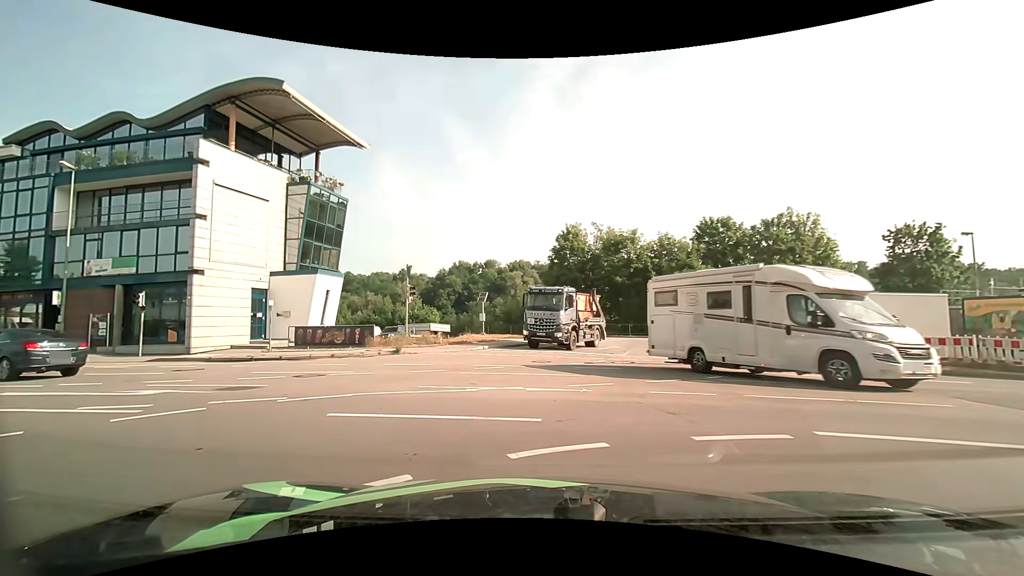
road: tertiary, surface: asphalt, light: Day
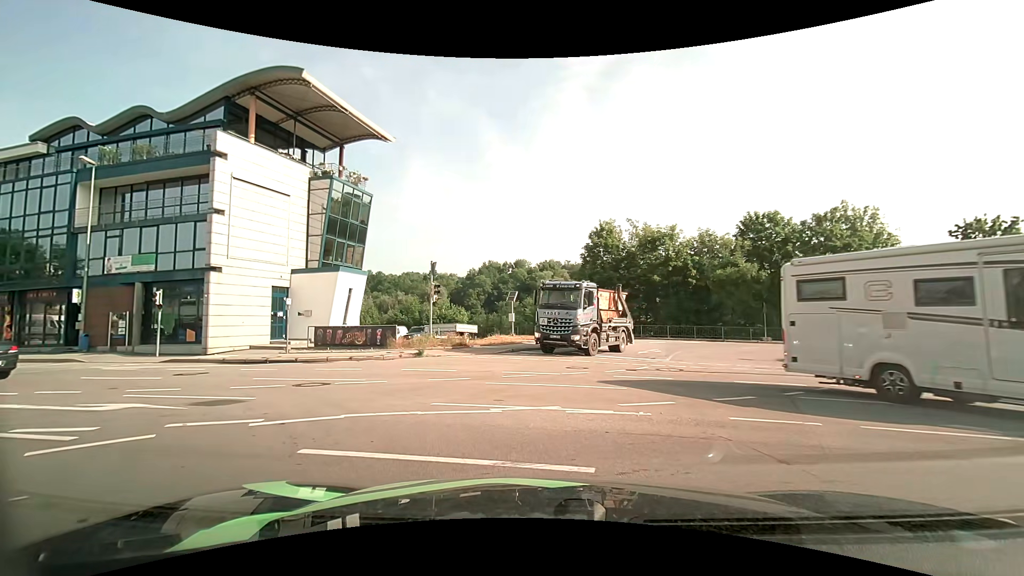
(-0.1, +1.8) m; -1°
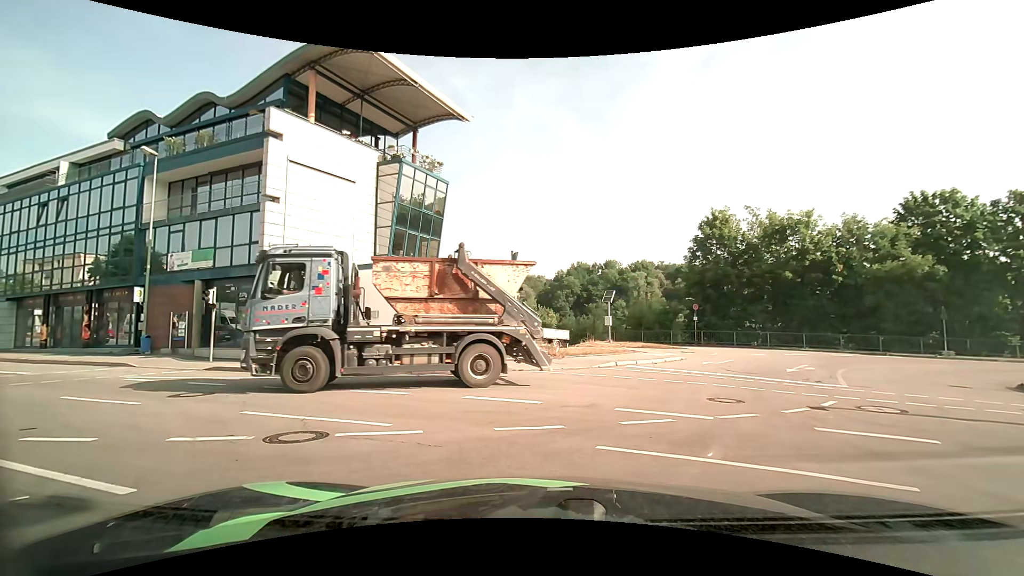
(-0.6, +4.9) m; -10°
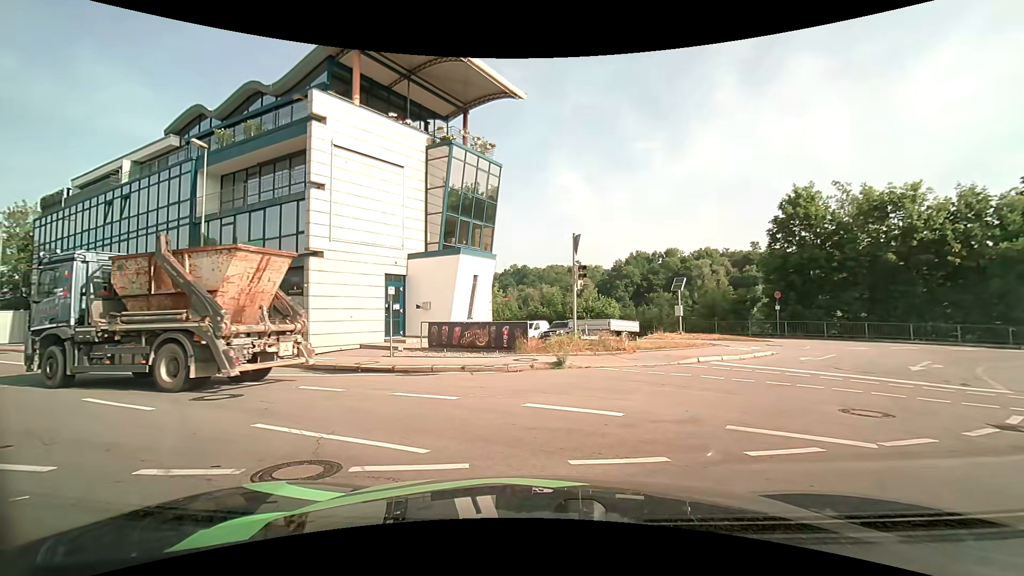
(-0.2, +2.0) m; -8°
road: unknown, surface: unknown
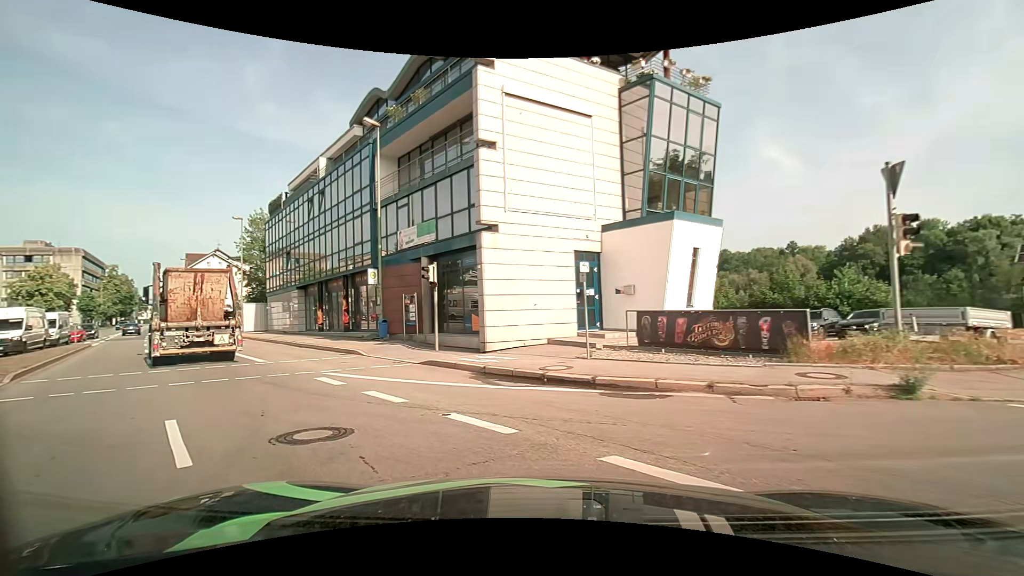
(-1.0, +5.4) m; -21°
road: primary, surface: asphalt
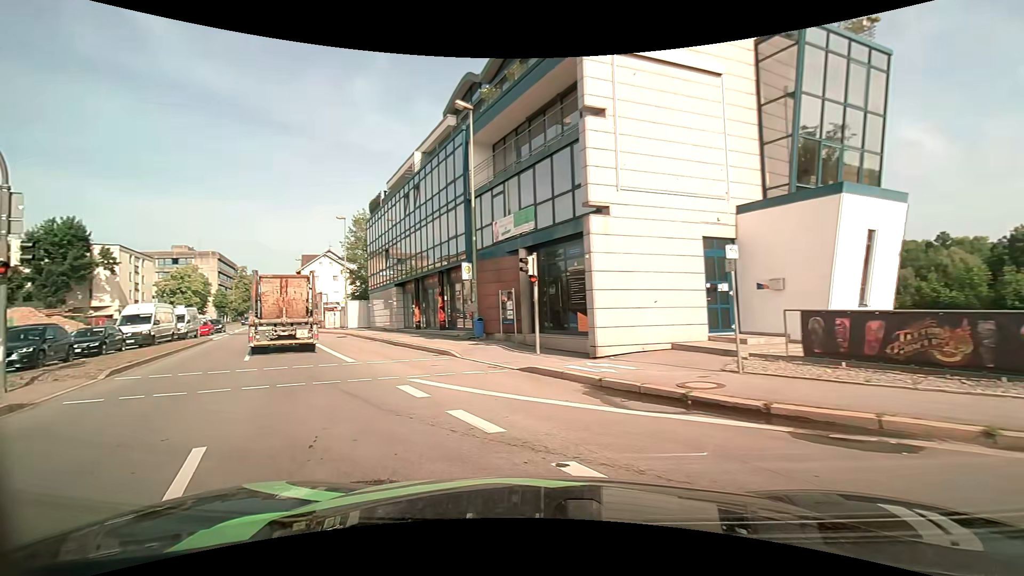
(-0.3, +2.5) m; -11°
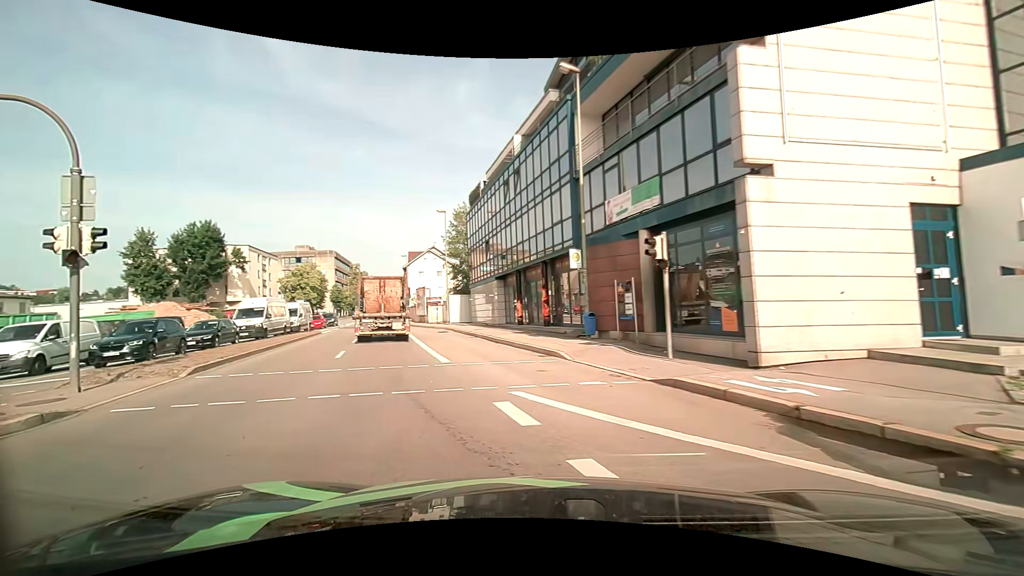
(-0.3, +2.8) m; -11°
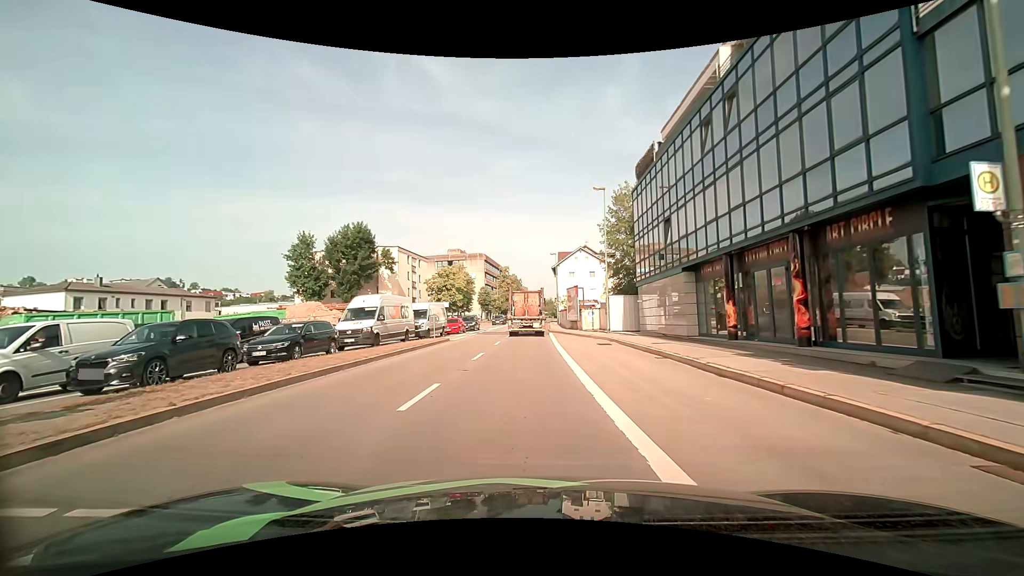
(-2.1, +9.6) m; -18°
(0, +10) (-1, +20) (-1, +30) (-1, +40) (-1, +50) (-1, +60) (-1, +70) (0, +80) (0, +90) (0, +100) m
